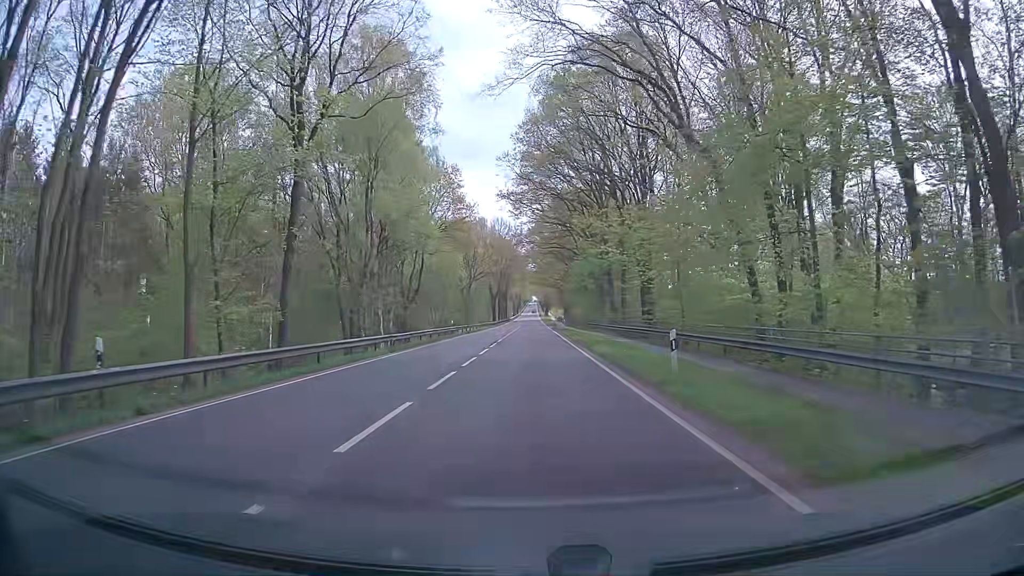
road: primary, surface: asphalt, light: Day
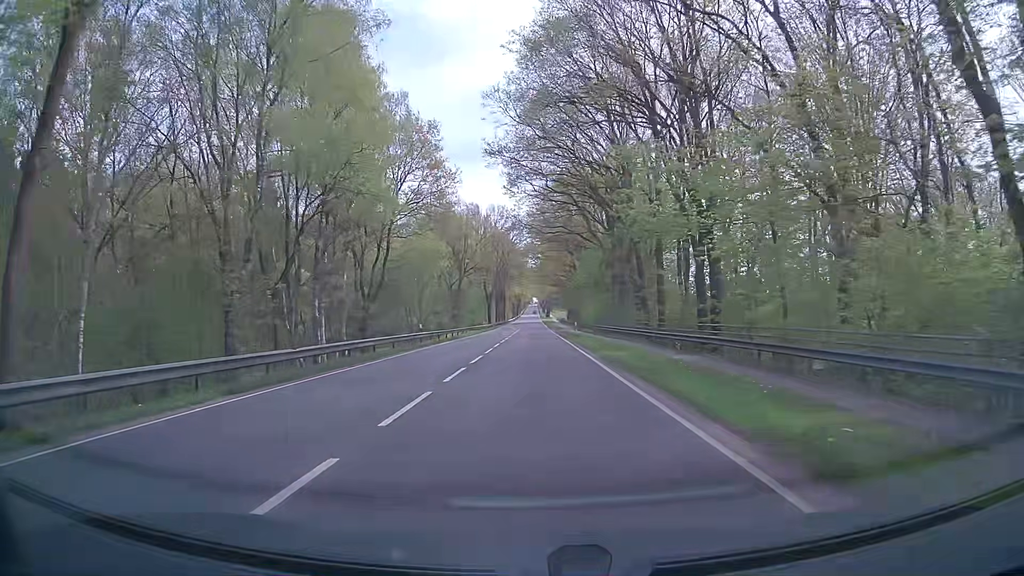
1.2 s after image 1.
(0.0, +16.8) m; 0°
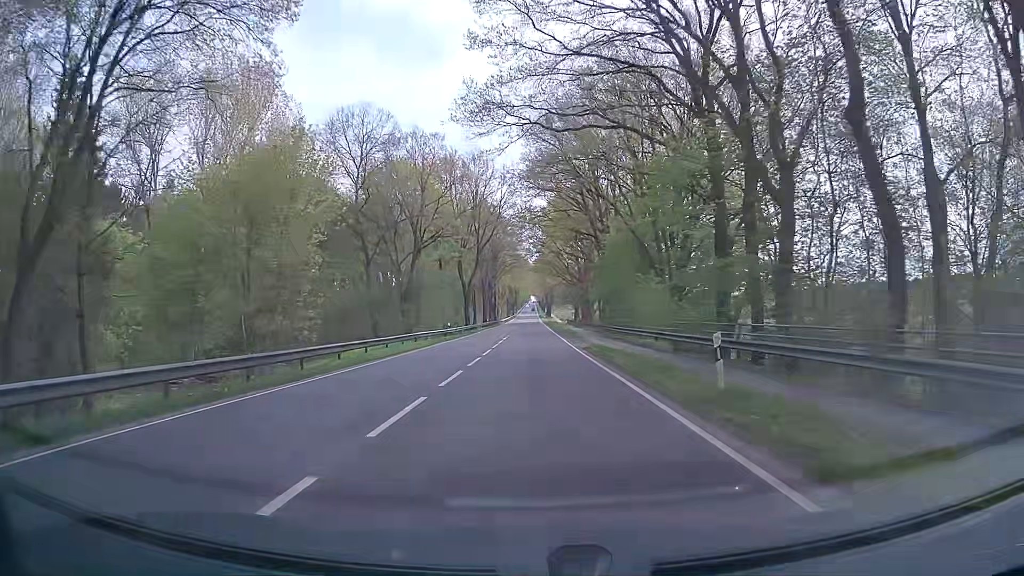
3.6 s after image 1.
(+0.1, +38.0) m; +1°
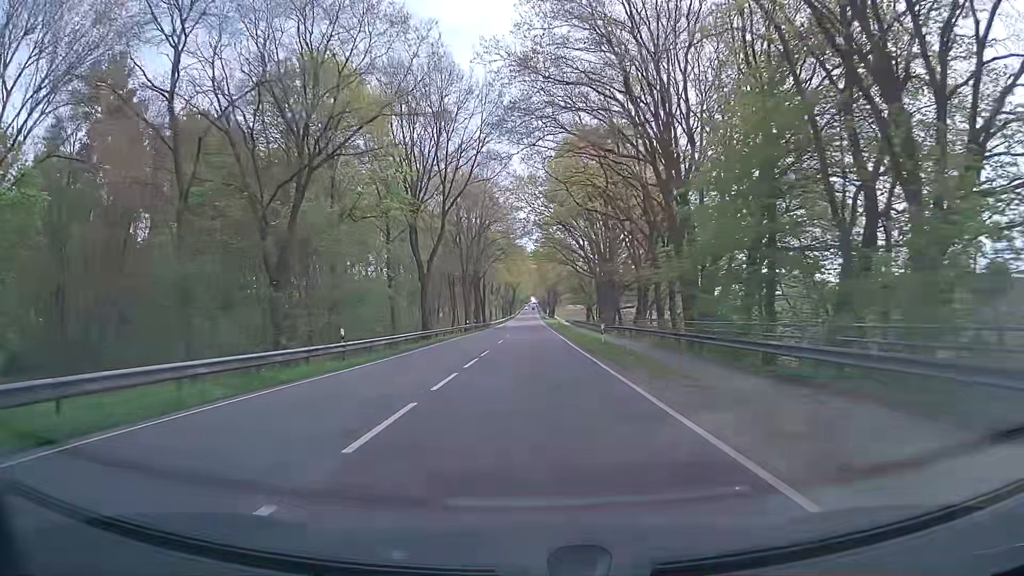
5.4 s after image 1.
(-0.3, +31.9) m; -1°
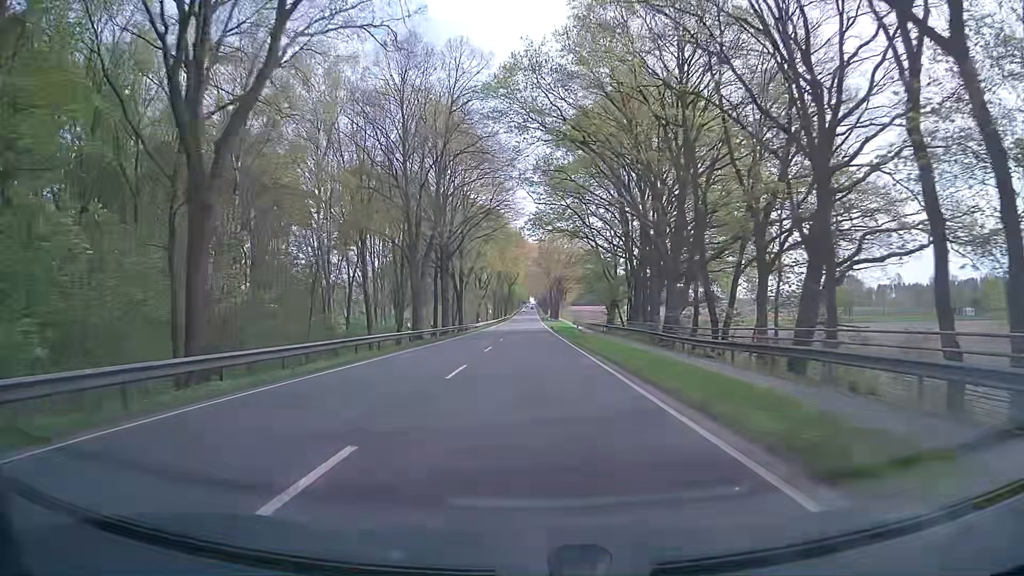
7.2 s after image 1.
(+0.1, +34.5) m; 0°
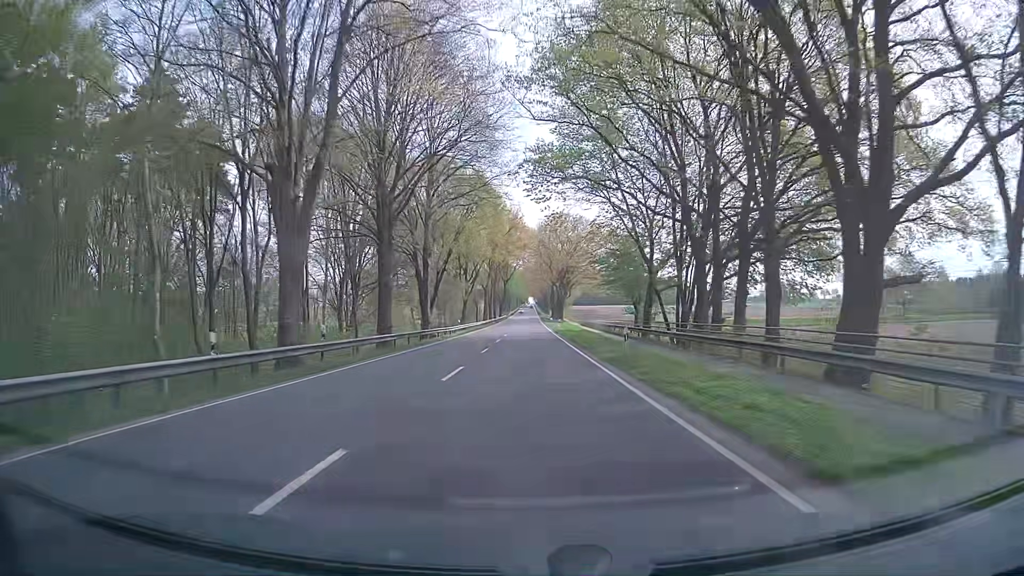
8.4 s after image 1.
(+0.1, +24.4) m; 0°
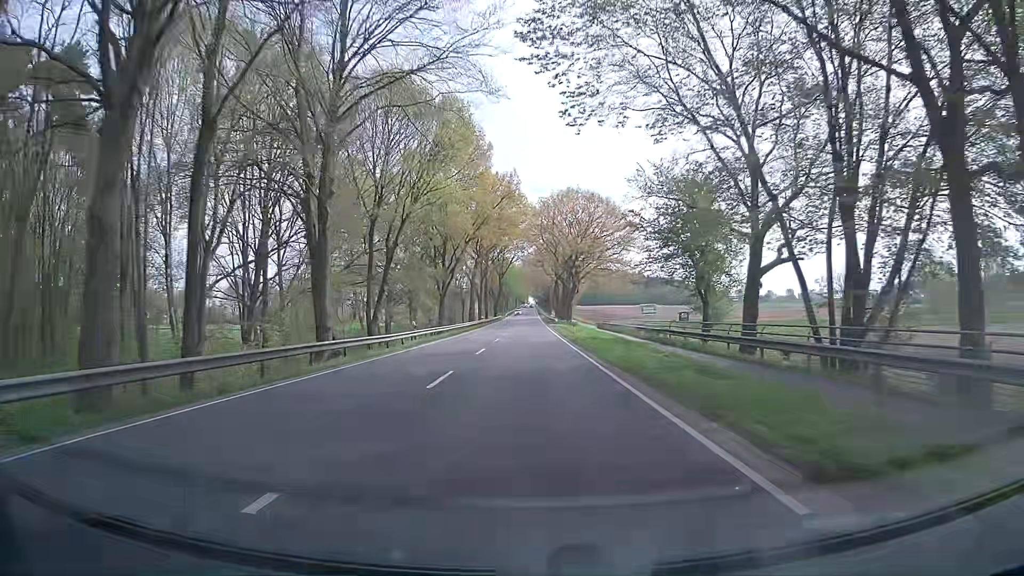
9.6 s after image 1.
(+0.2, +25.5) m; 0°
(0, +10) (0, +20) (0, +30) (0, +40) (0, +50) (0, +60) (+1, +70) (+1, +80) (+1, +90) (+1, +100) m
